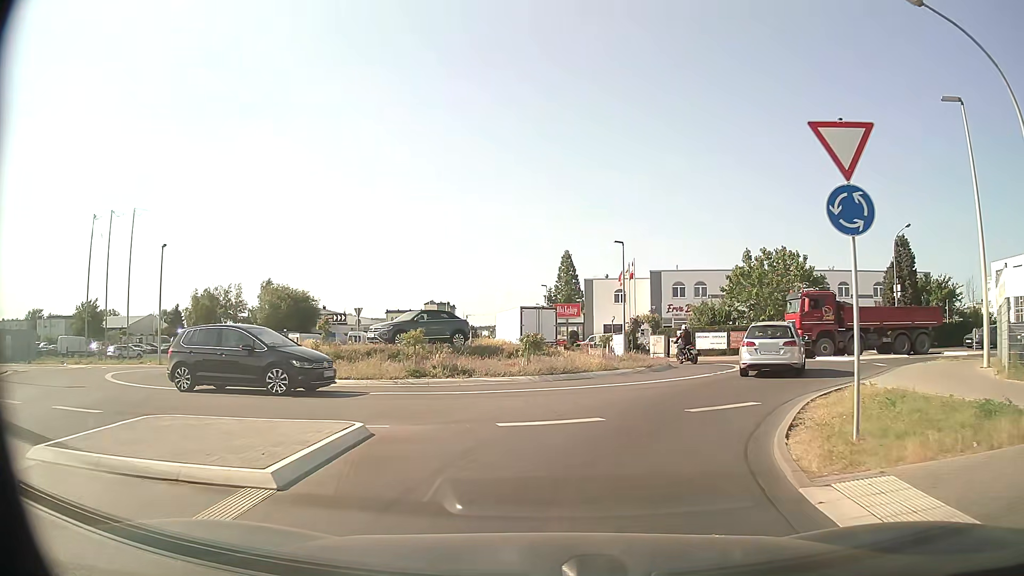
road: tertiary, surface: asphalt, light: Day
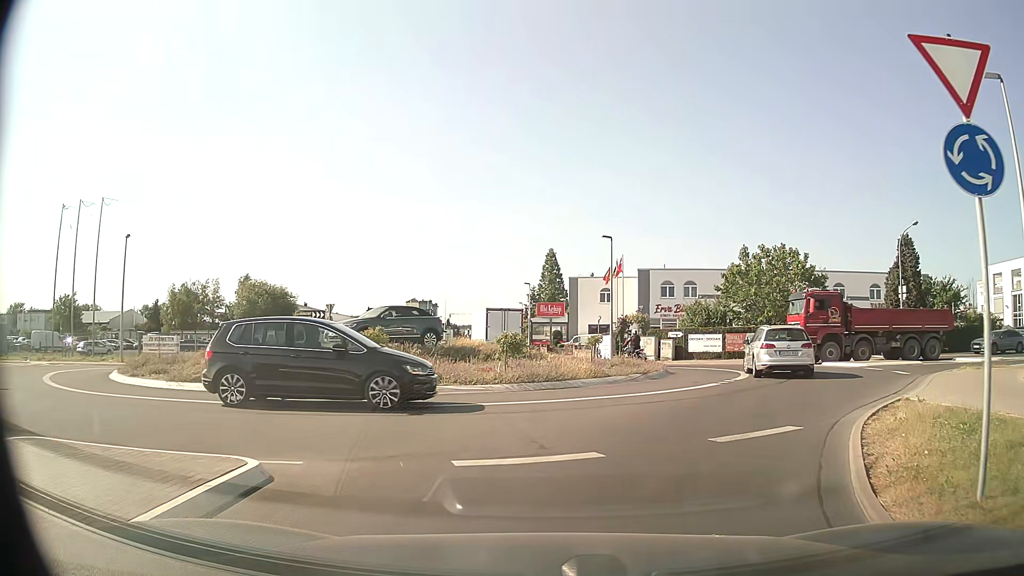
(0.0, +2.7) m; +2°
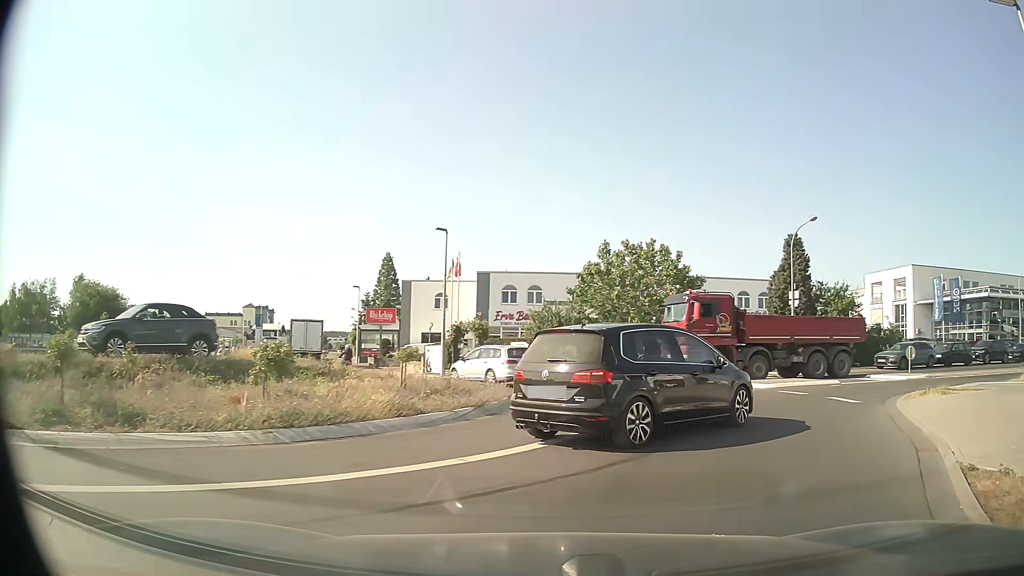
(+0.5, +6.4) m; +13°
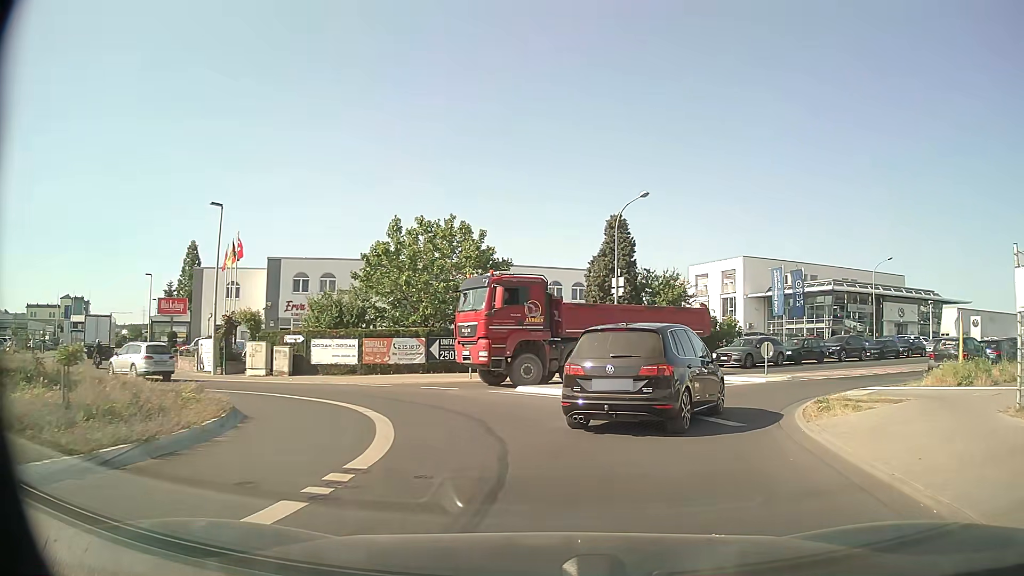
(+0.8, +5.2) m; +16°
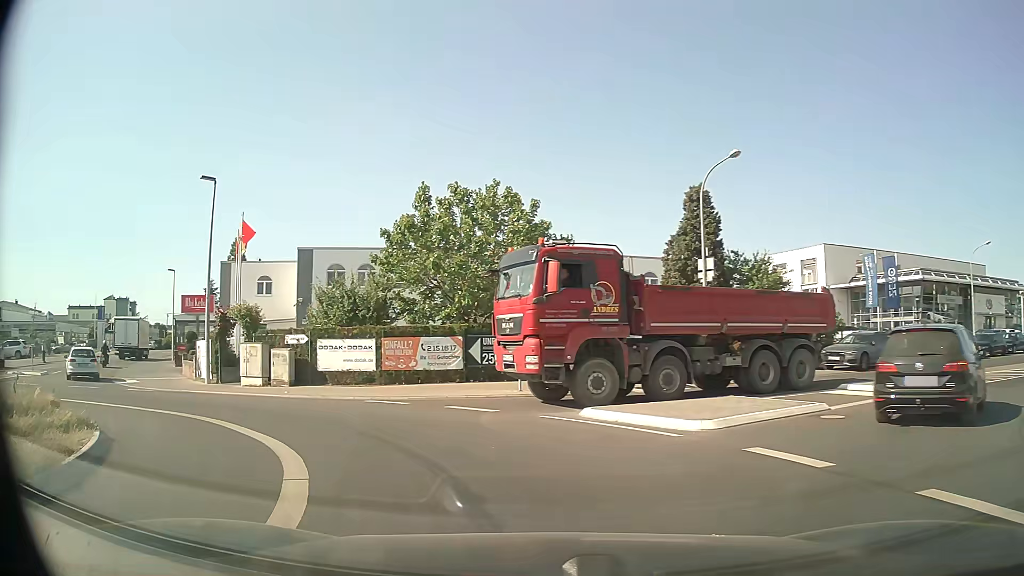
(0.0, +6.5) m; -4°
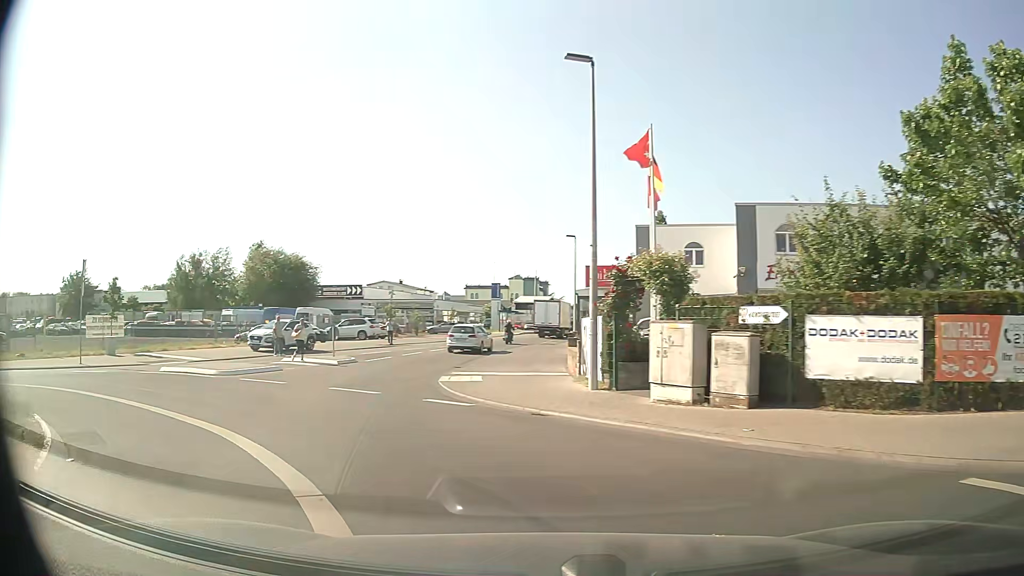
(-3.5, +10.6) m; -37°
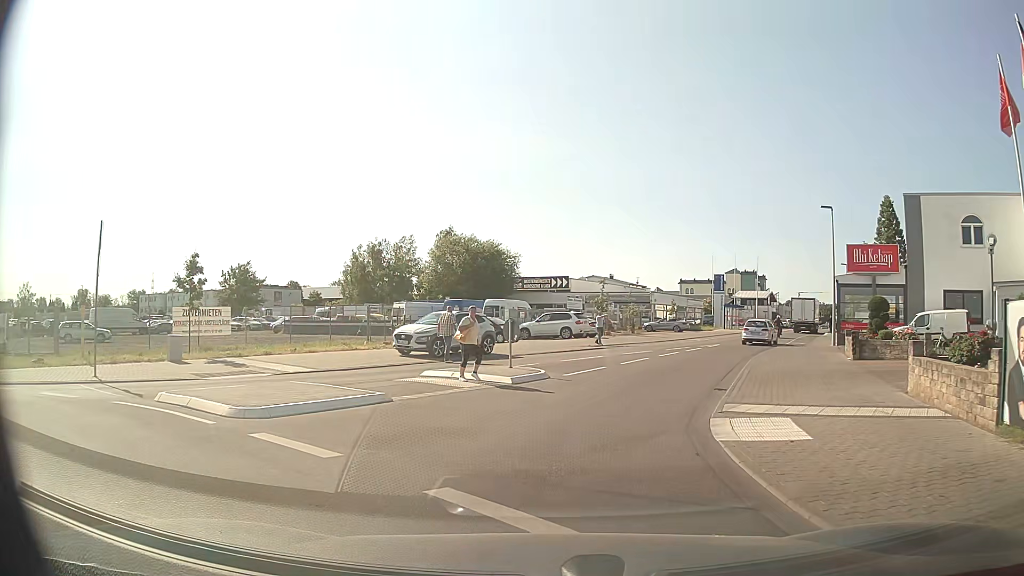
(-1.8, +9.9) m; -18°
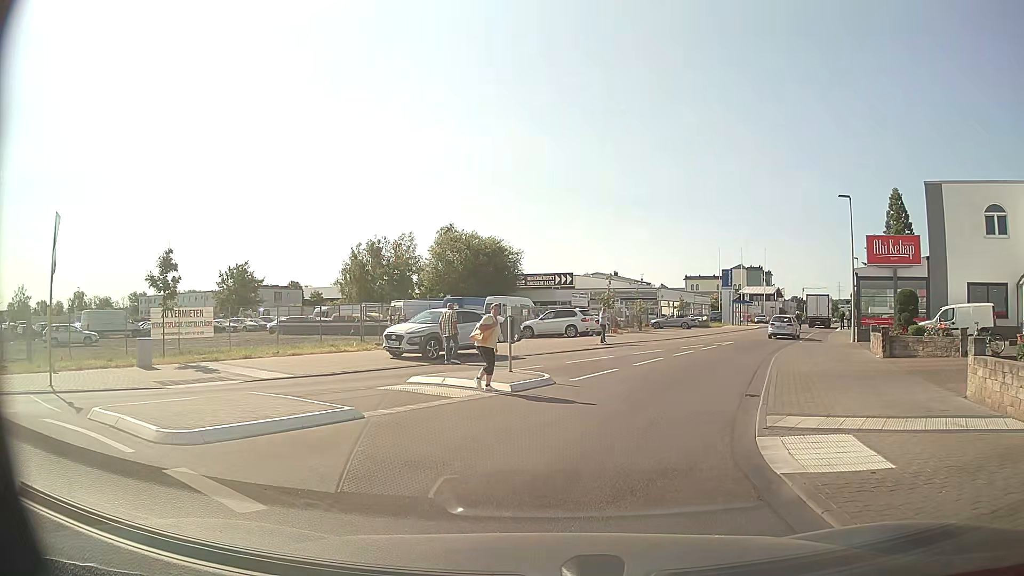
(0.0, +1.9) m; 0°
(+1, +10) (+4, +20) (+7, +29) (+12, +38) (+16, +47) (+21, +56) (+25, +65) (+30, +74) (+34, +82) (+38, +91) m
